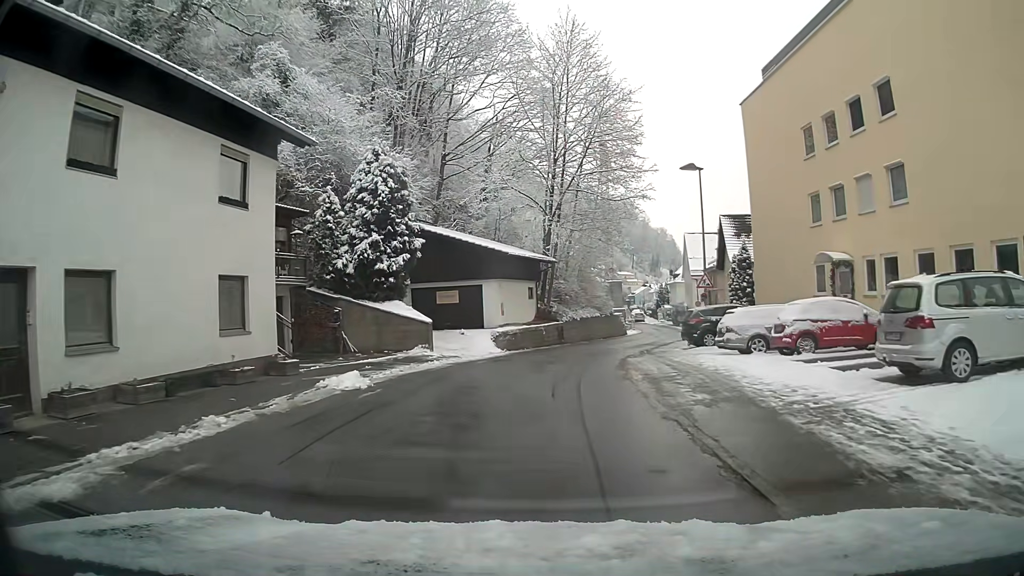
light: Day
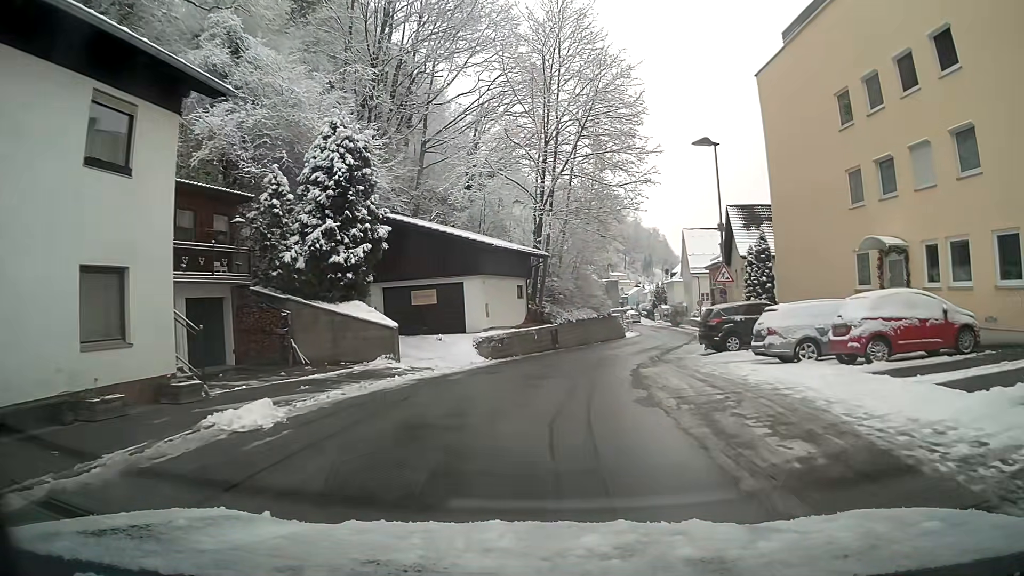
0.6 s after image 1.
(0.0, +4.6) m; +1°
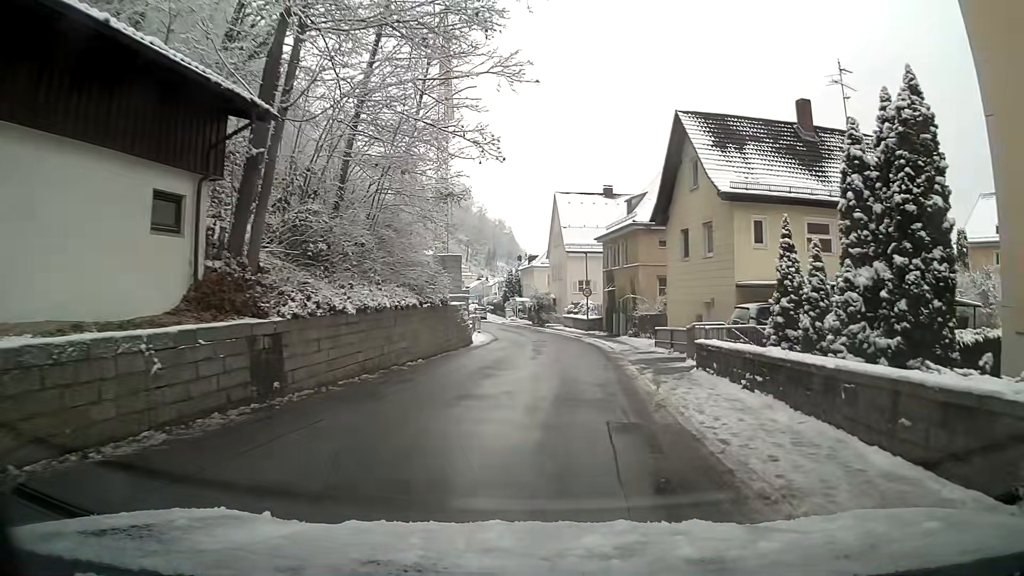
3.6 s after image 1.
(+2.7, +22.8) m; +16°
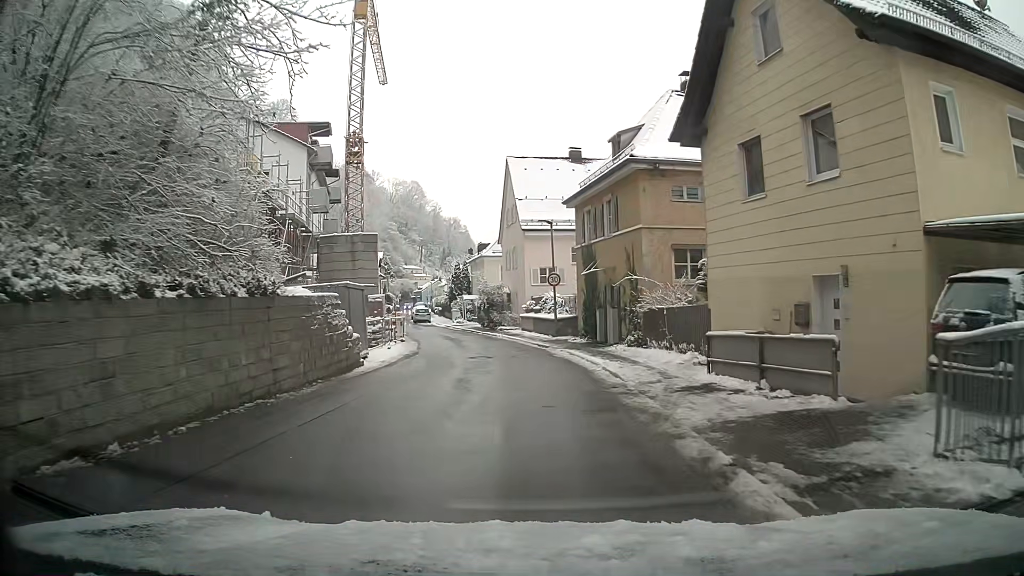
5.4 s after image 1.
(-0.1, +13.5) m; 0°
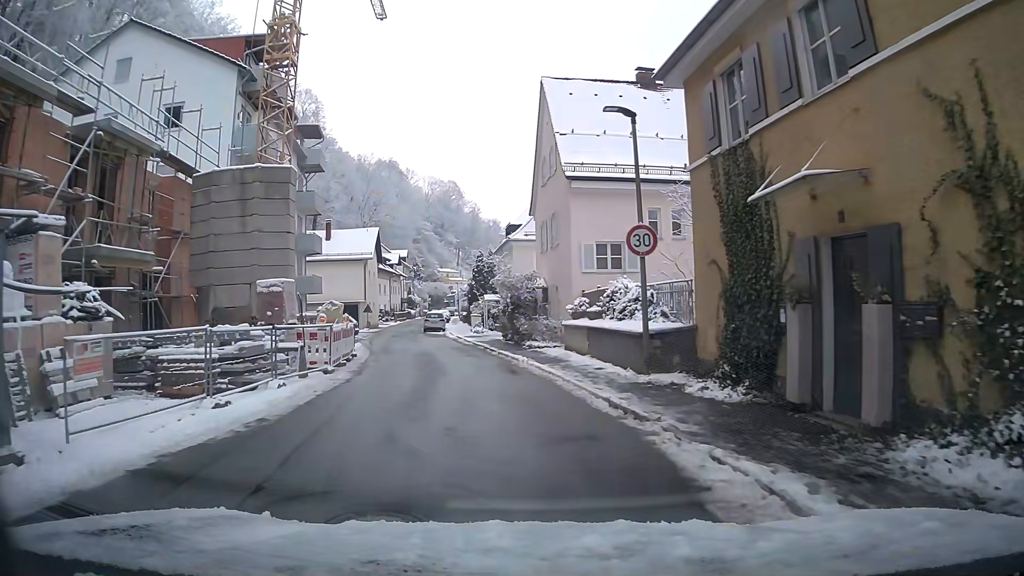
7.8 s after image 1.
(-0.4, +16.7) m; -5°
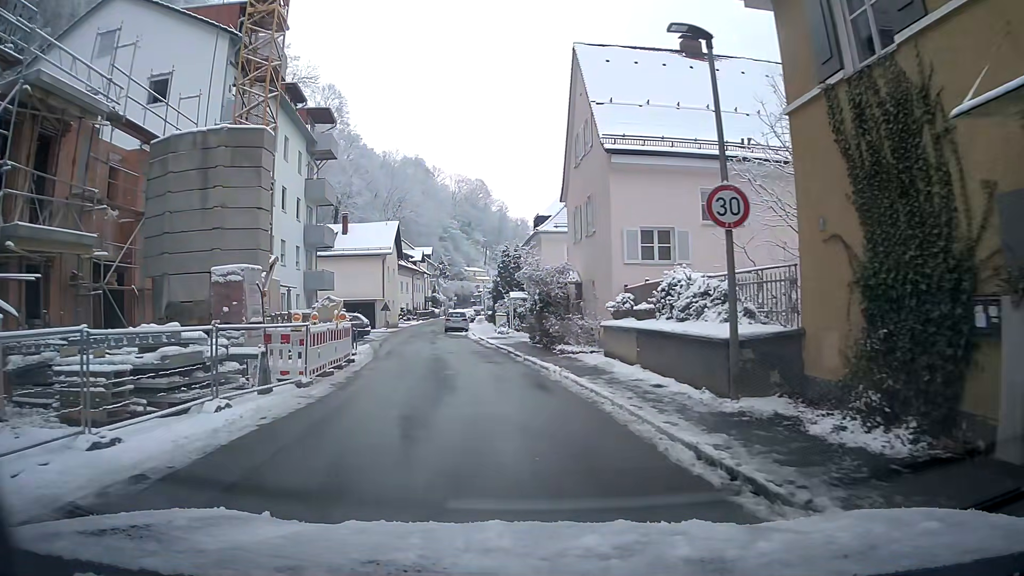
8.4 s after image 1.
(-0.1, +3.9) m; -2°
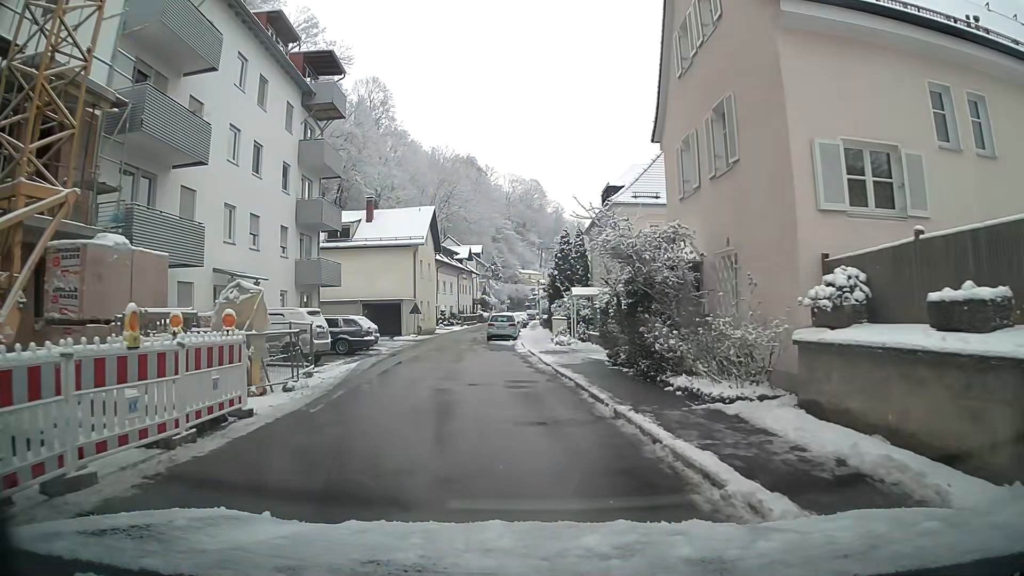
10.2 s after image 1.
(-0.5, +10.8) m; -5°
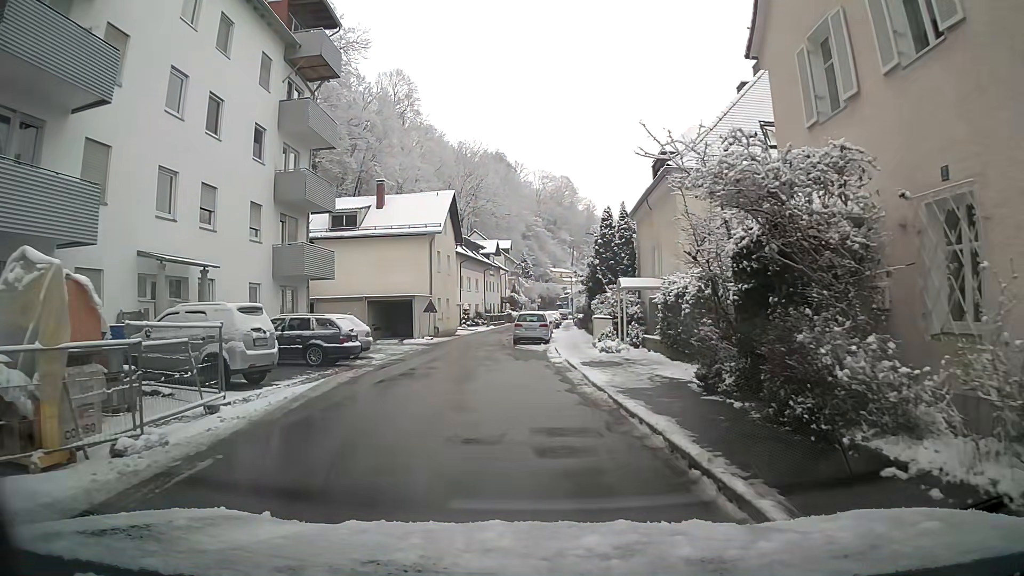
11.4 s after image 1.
(-0.1, +6.5) m; -2°
(0, +10) (0, +20) (-2, +30) (-2, +40) (-2, +50) (-1, +60) (0, +70) (+1, +80) (+2, +90) (+3, +100) m
